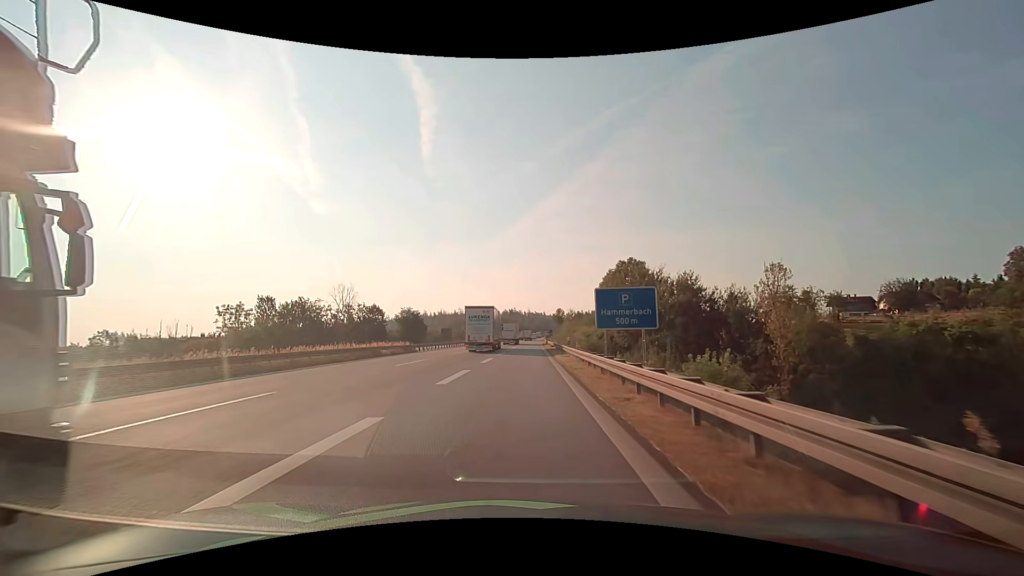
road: motorway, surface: asphalt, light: Day
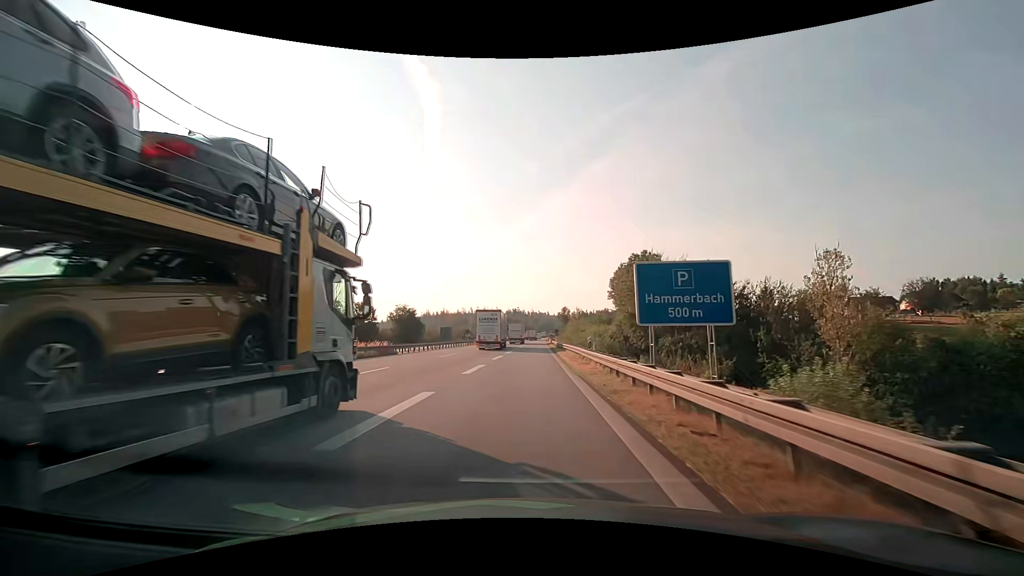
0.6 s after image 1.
(-0.1, +8.3) m; -1°
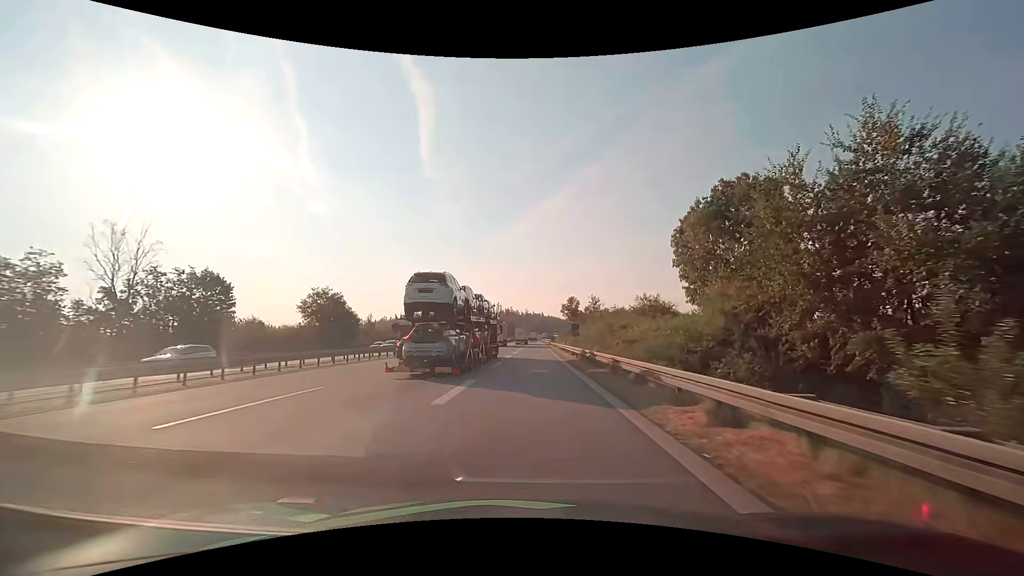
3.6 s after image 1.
(+0.3, +43.1) m; +1°
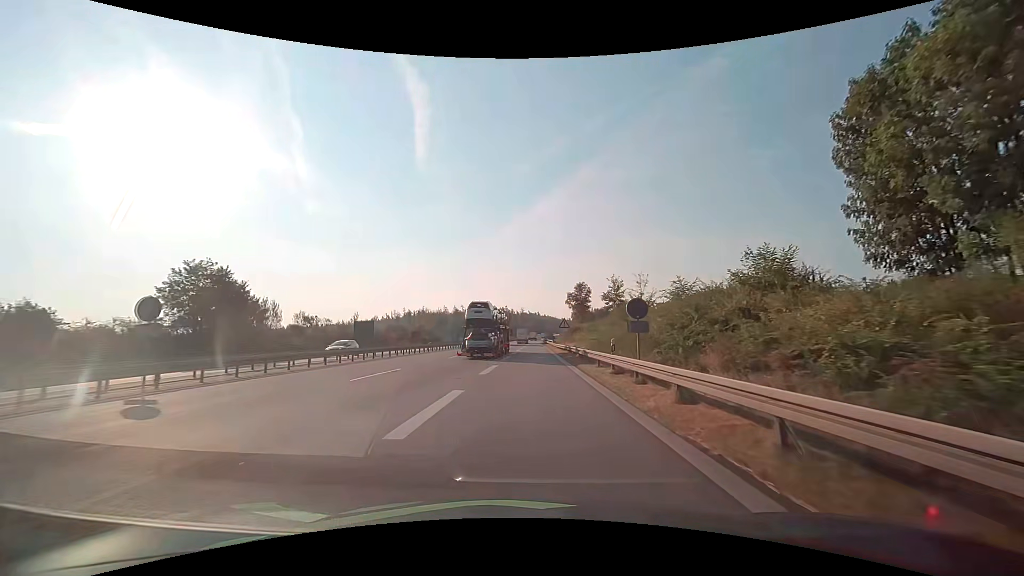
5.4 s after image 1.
(+0.2, +27.1) m; 0°
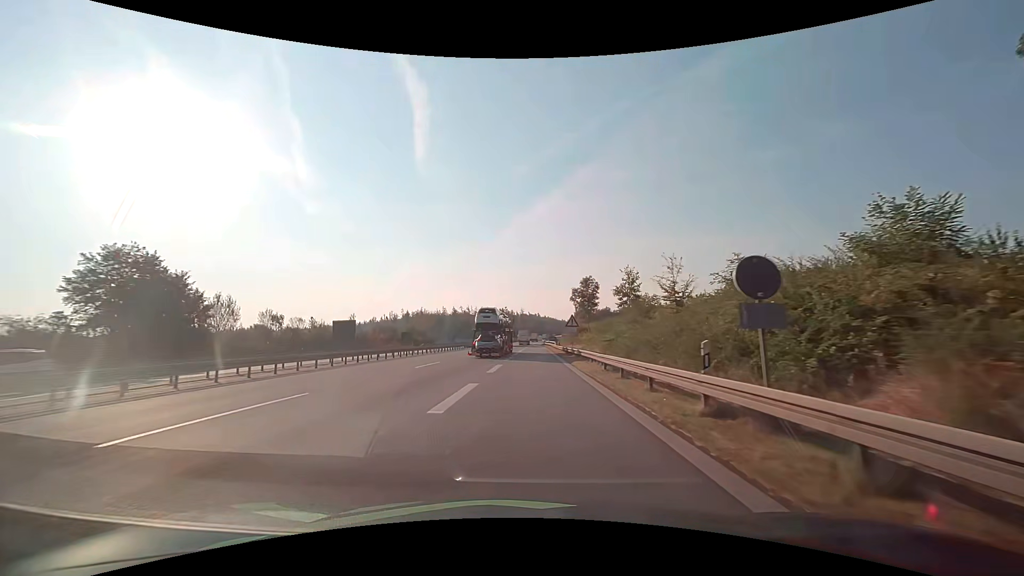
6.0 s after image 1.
(0.0, +9.3) m; 0°
